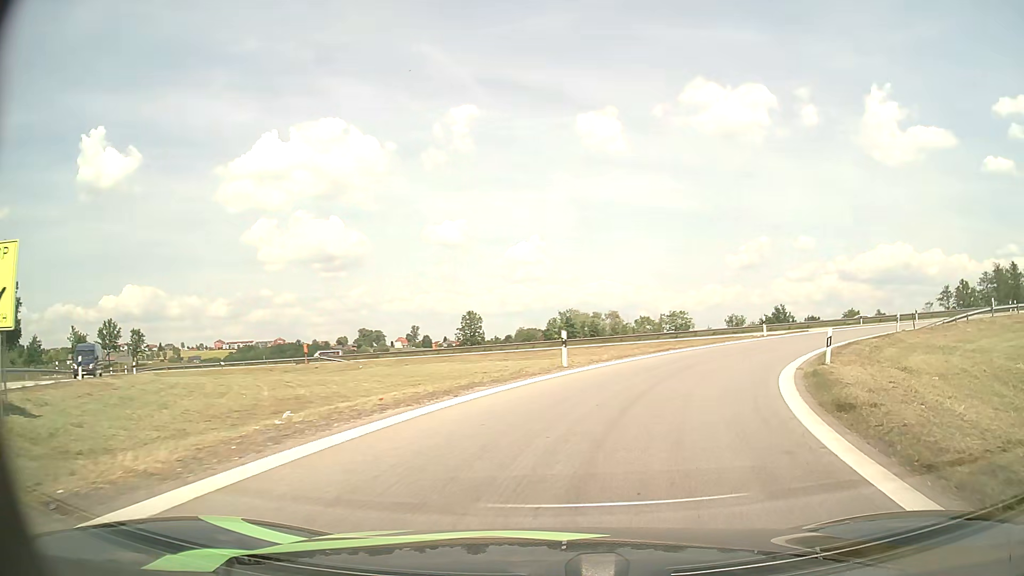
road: motorway_link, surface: asphalt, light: Day
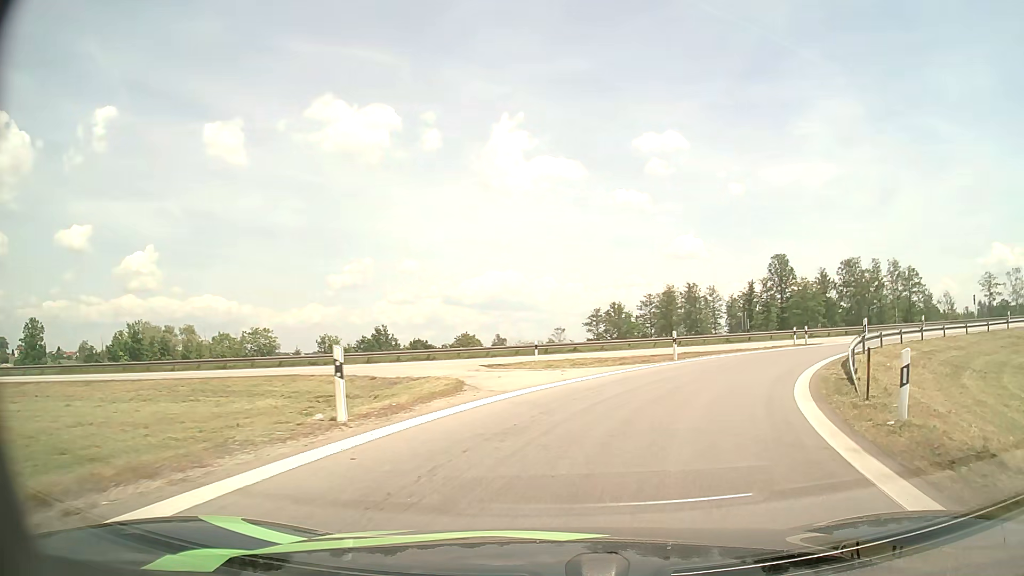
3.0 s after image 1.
(+7.5, +24.8) m; +34°
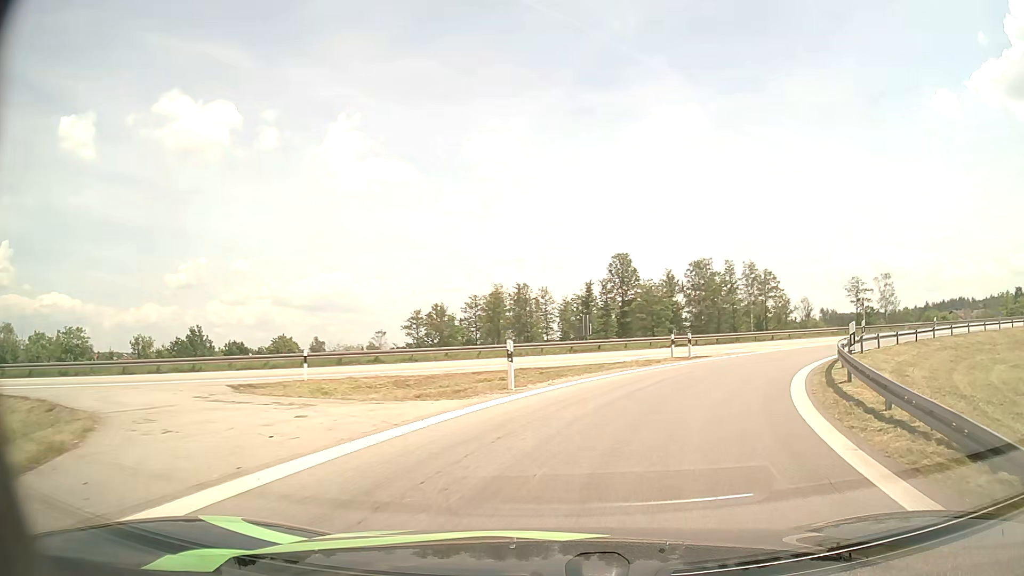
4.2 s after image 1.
(+1.4, +10.5) m; +15°
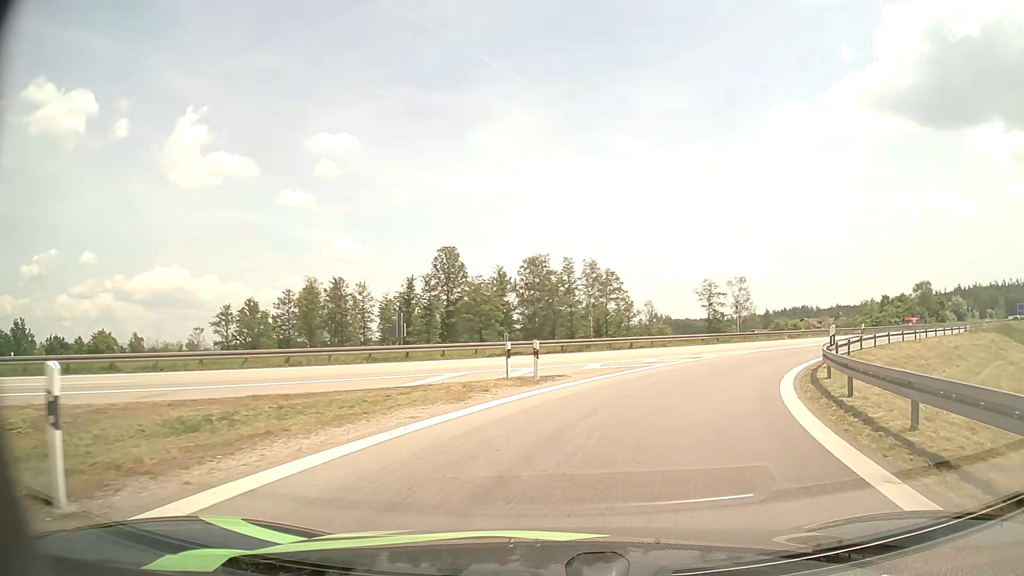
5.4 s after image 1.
(+1.3, +10.6) m; +14°
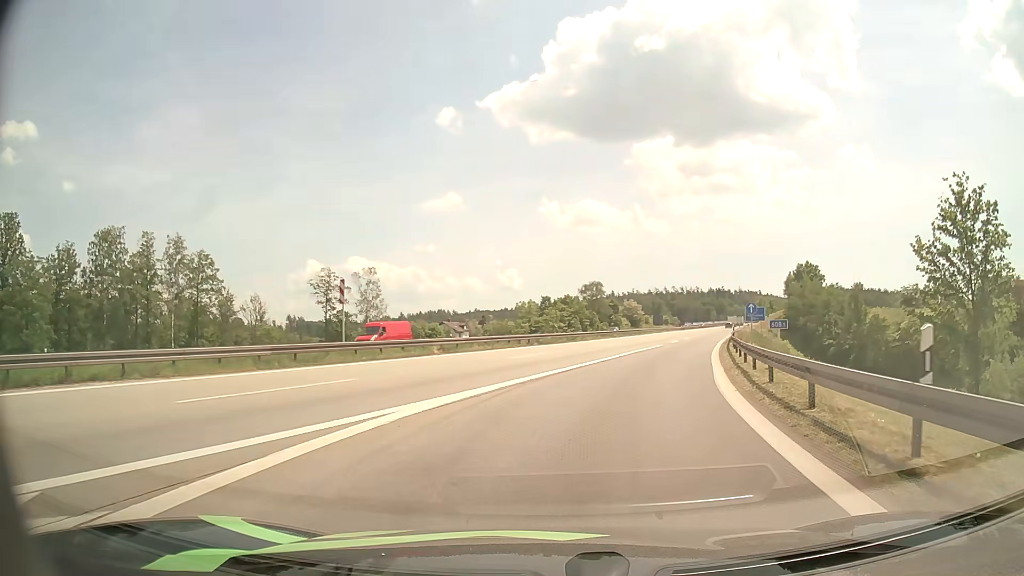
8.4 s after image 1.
(+7.8, +25.8) m; +31°
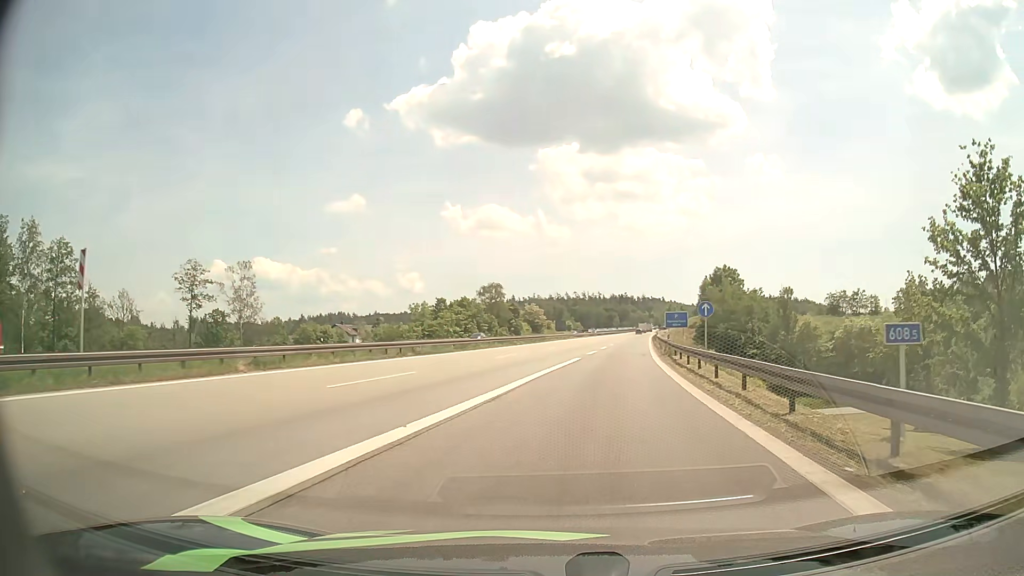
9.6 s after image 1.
(+0.9, +12.2) m; +8°
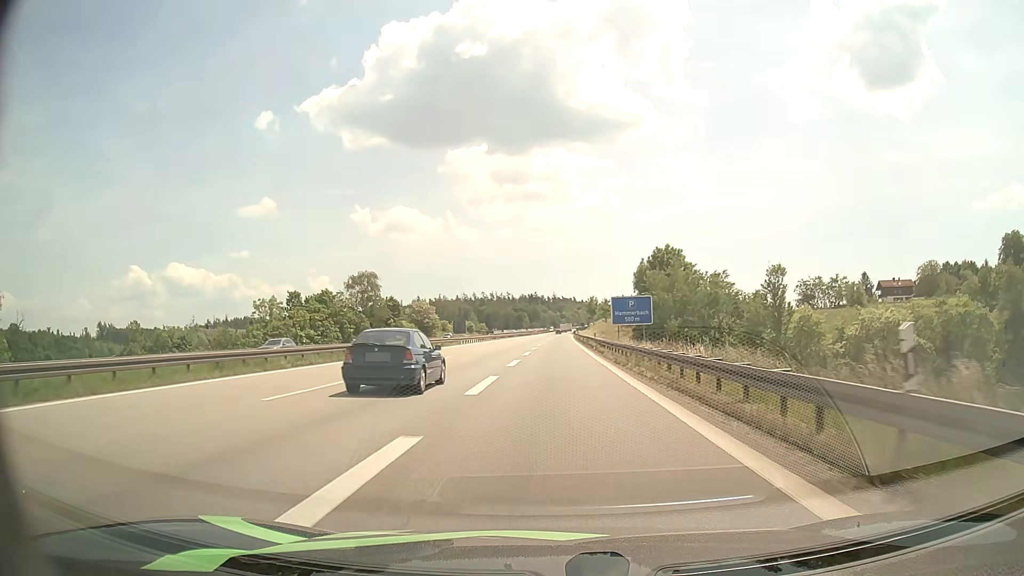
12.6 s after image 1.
(+3.8, +37.8) m; +8°
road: motorway
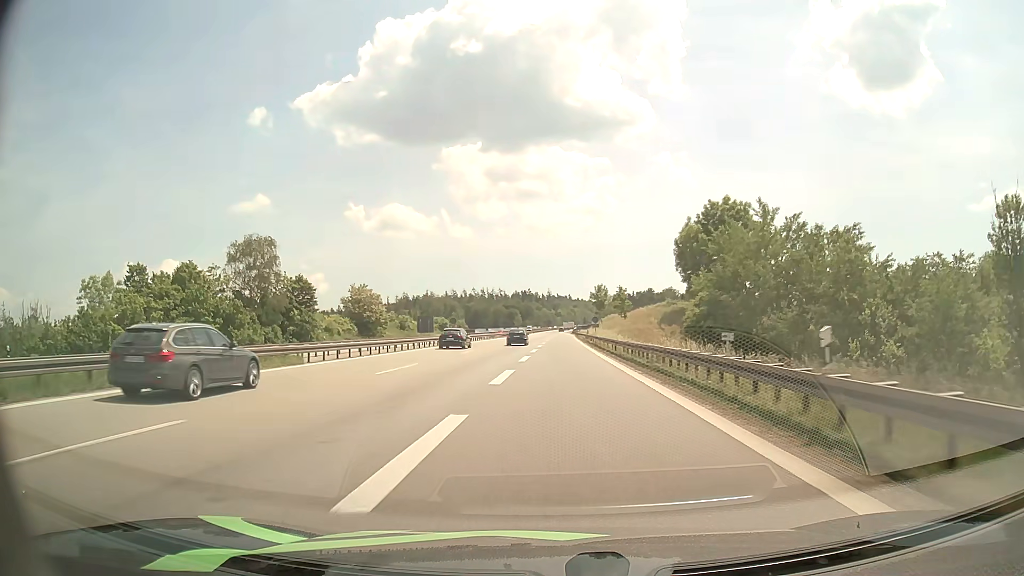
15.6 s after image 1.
(+0.3, +46.0) m; 0°
(0, +10) (0, +20) (0, +30) (0, +40) (0, +50) (0, +60) (0, +70) (0, +80) (0, +90) (0, +100) m
